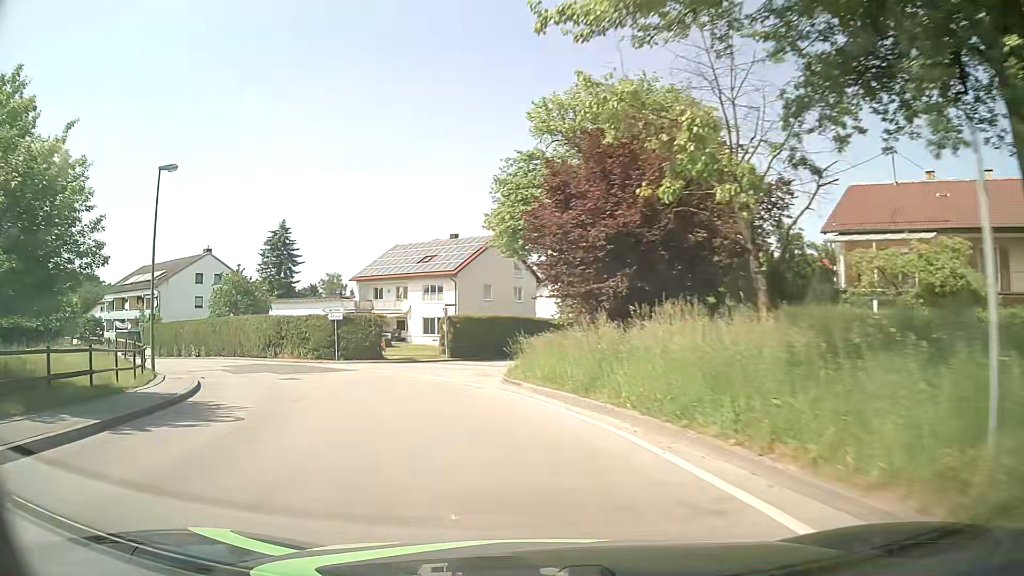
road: unclassified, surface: asphalt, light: Day
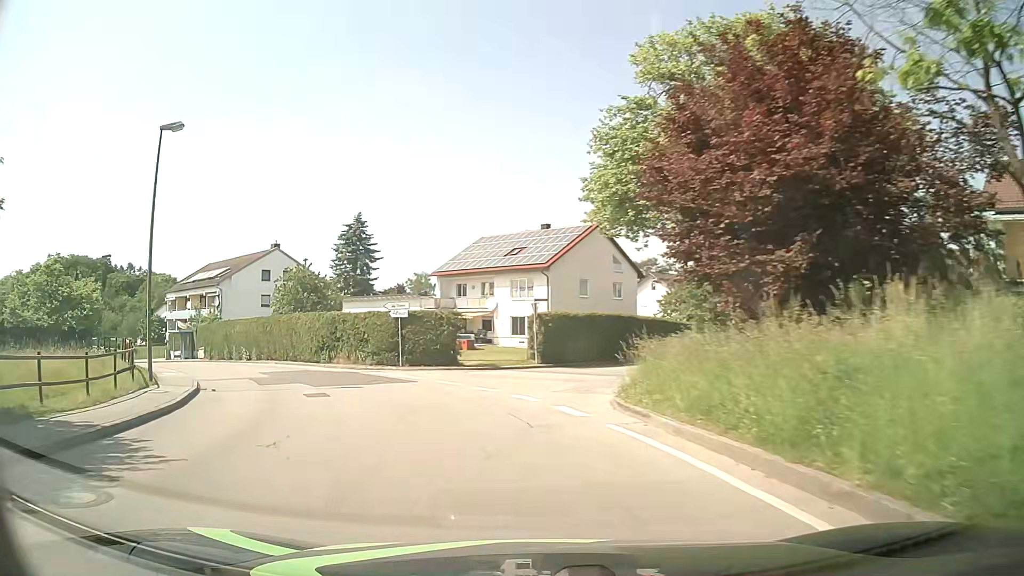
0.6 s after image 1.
(-0.4, +6.3) m; -7°
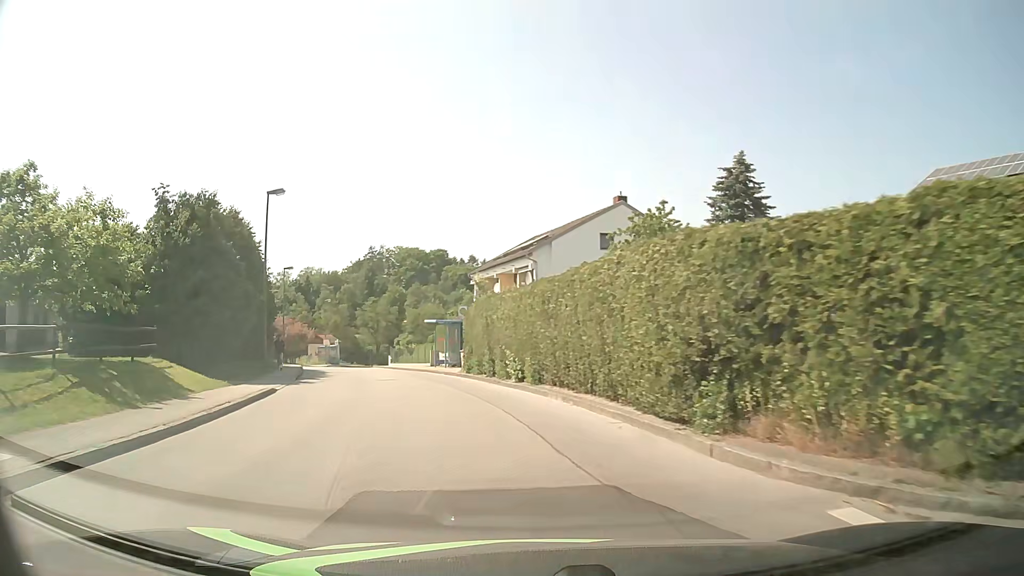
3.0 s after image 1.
(-7.0, +23.4) m; -31°
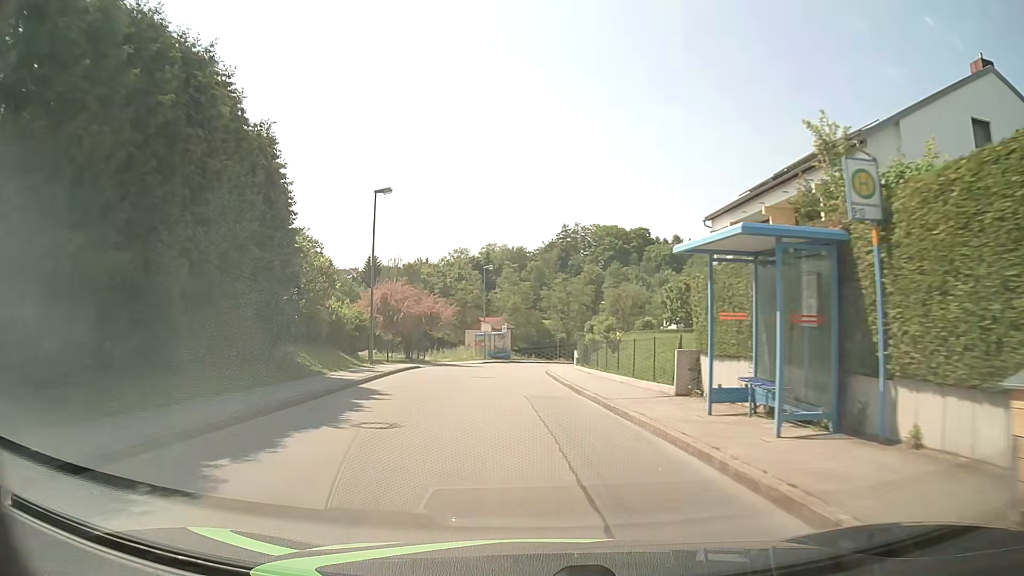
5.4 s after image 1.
(-5.1, +25.7) m; -18°
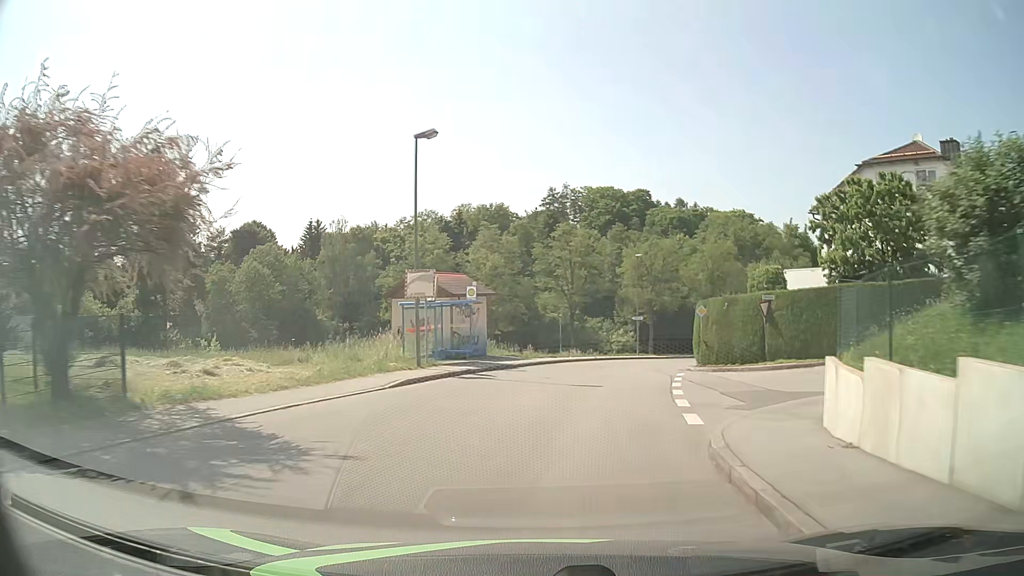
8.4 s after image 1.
(-1.2, +34.4) m; 0°
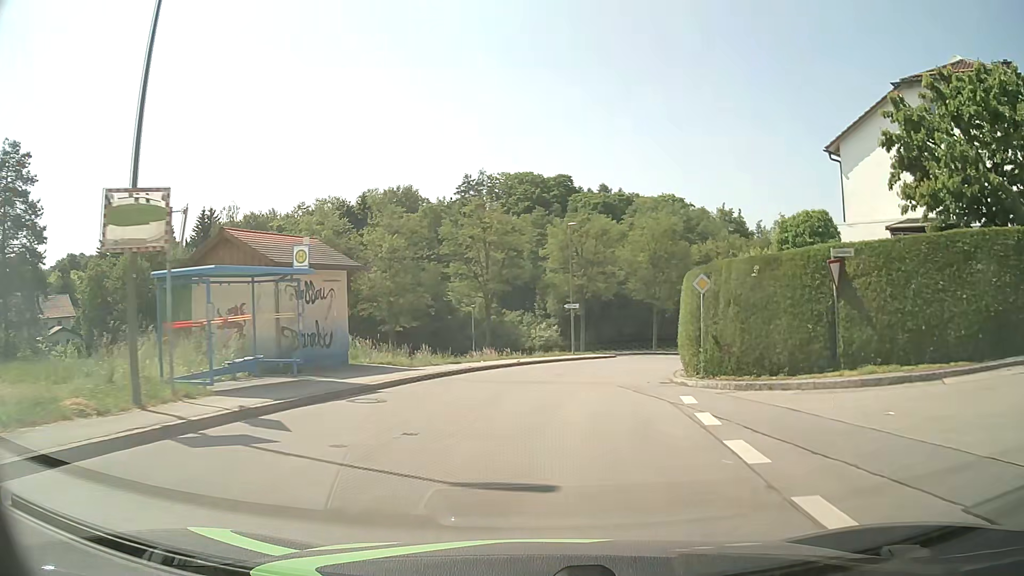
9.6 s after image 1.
(+0.9, +12.7) m; +8°
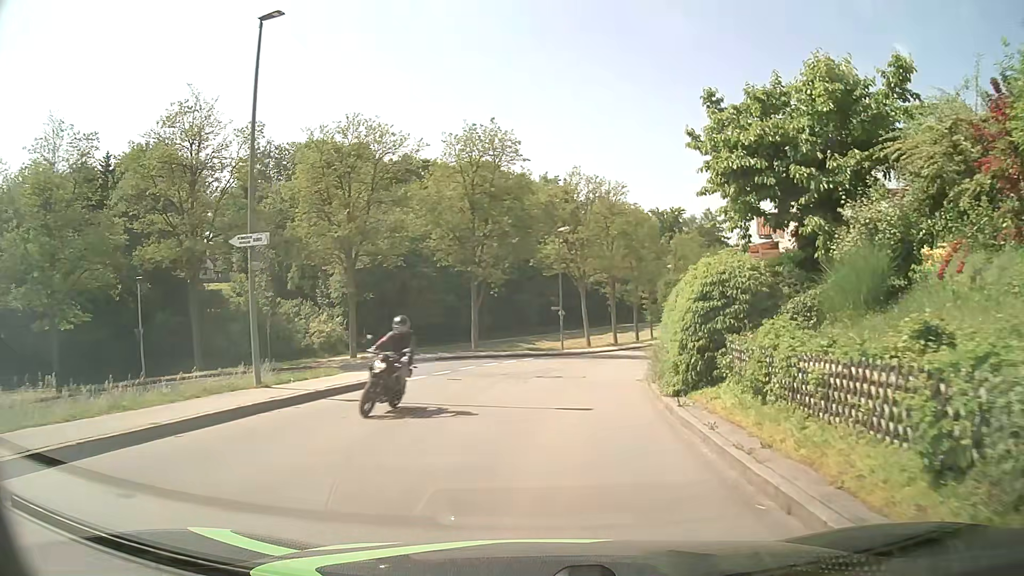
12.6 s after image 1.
(+3.5, +26.9) m; +17°
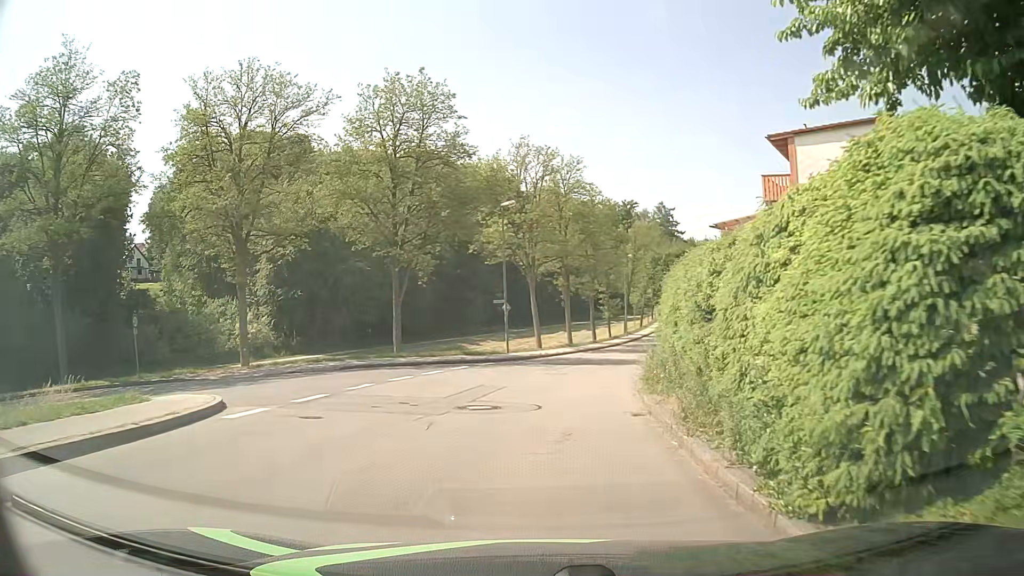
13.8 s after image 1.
(+0.3, +8.4) m; +4°
